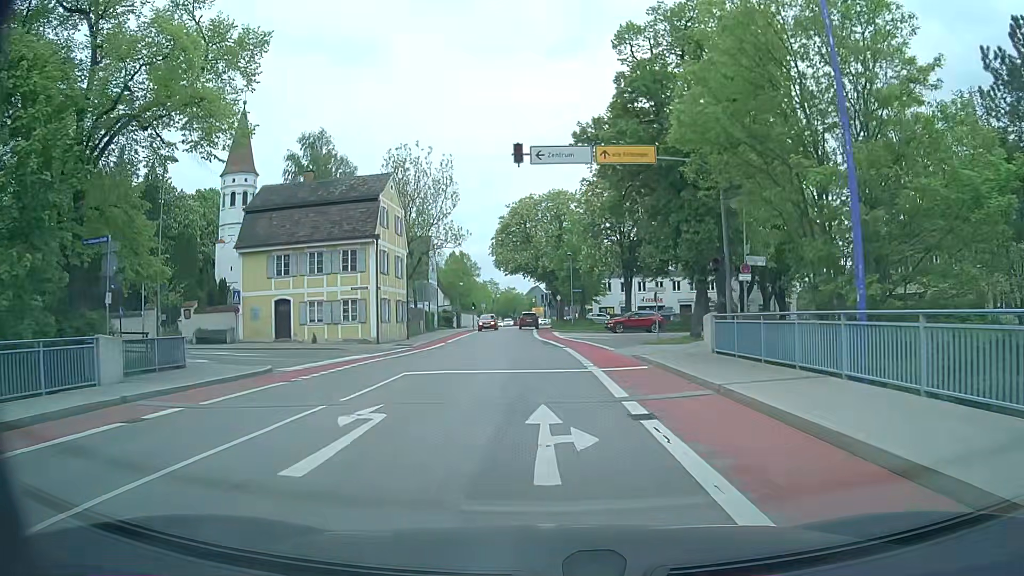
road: residential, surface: asphalt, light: Day
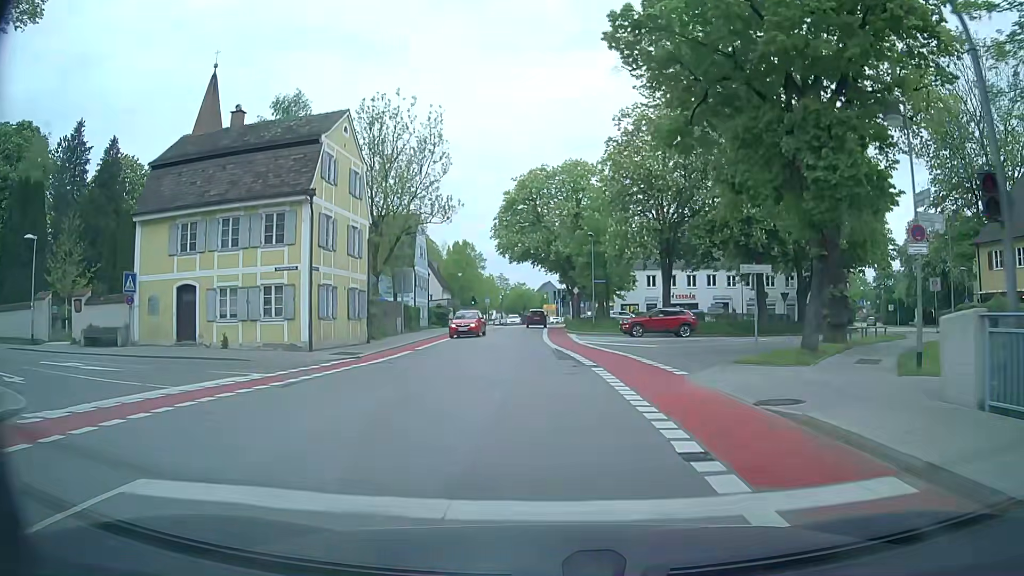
(-0.1, +12.5) m; -1°
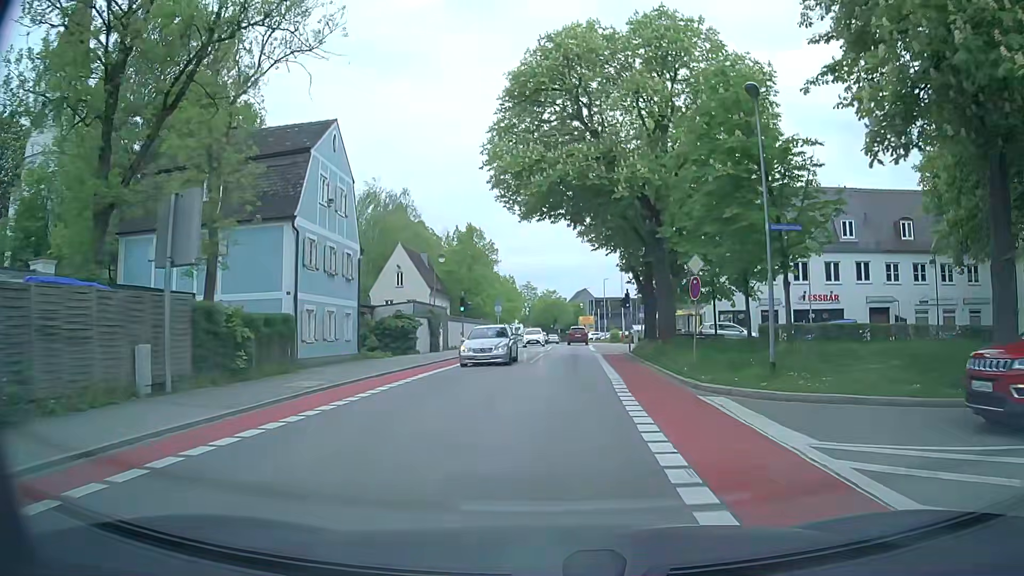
(-1.0, +30.8) m; -3°
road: tertiary
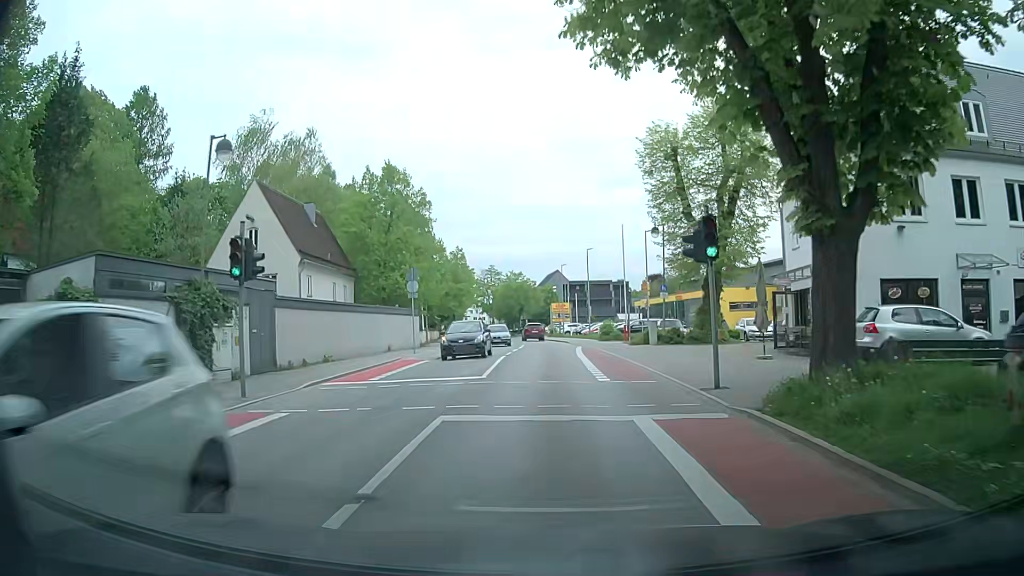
(+0.5, +25.5) m; +3°
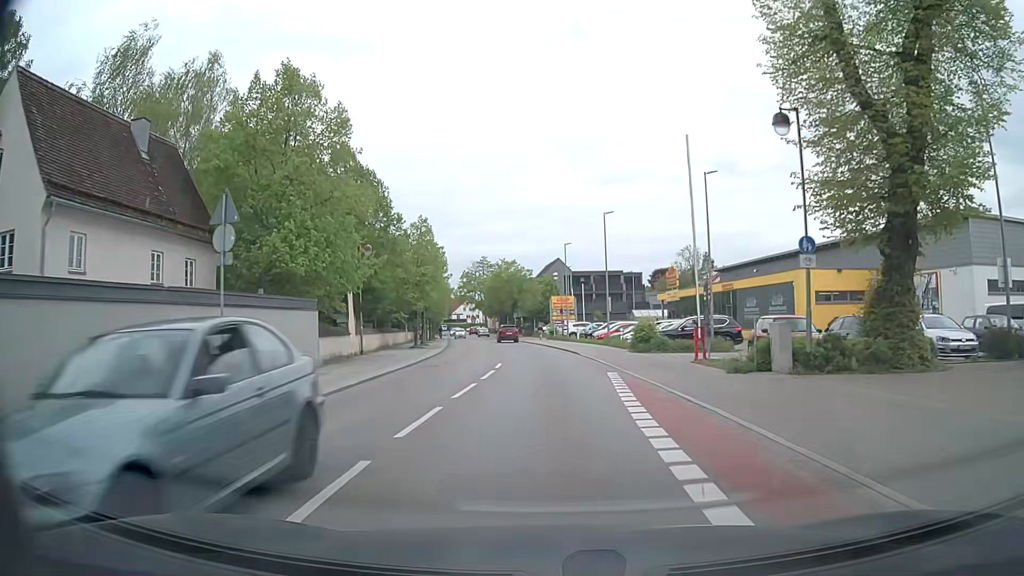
(0.0, +20.0) m; 0°
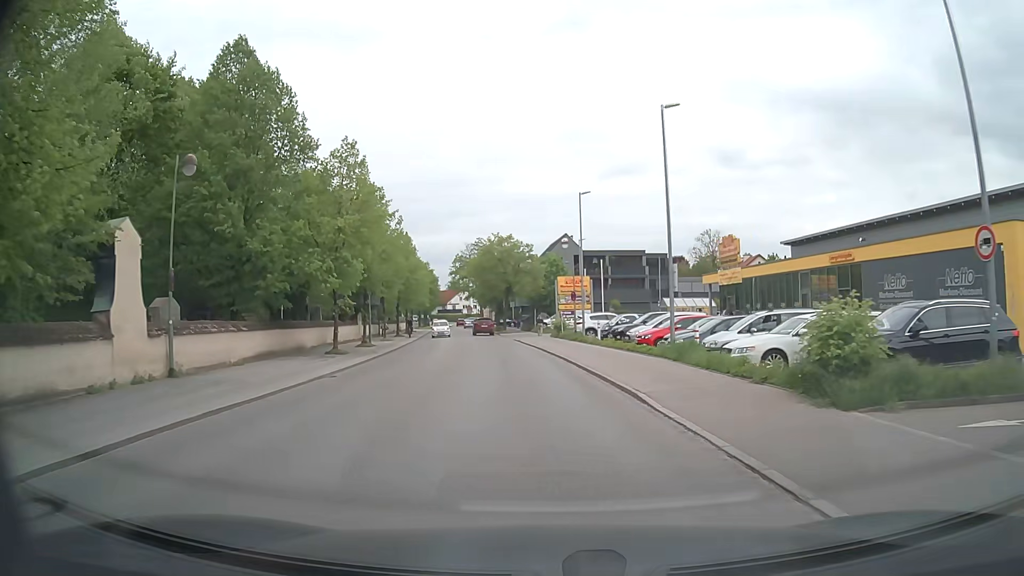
(-0.1, +20.3) m; 0°
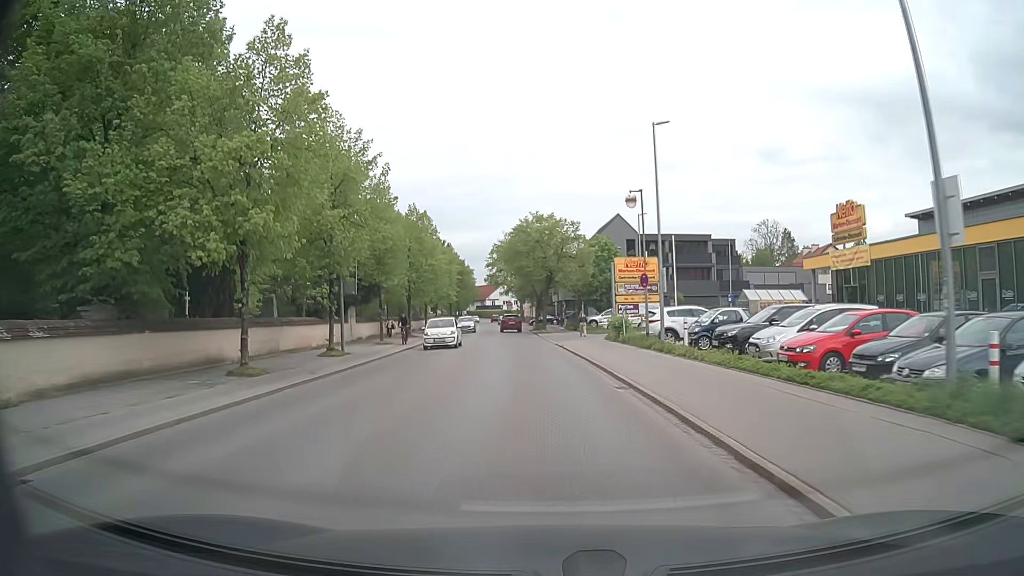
(-0.4, +13.6) m; -4°
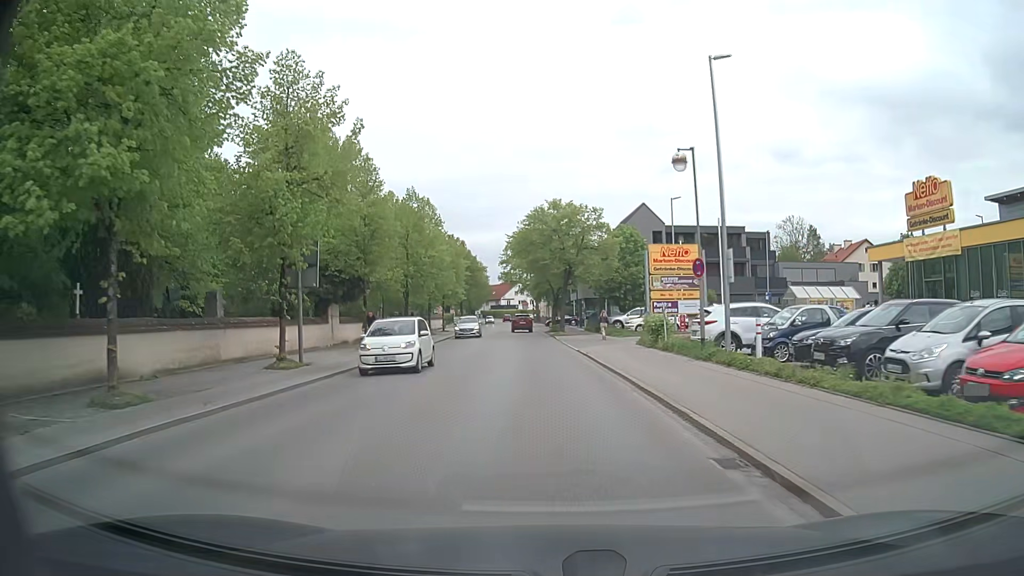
(-0.1, +6.8) m; -1°
(0, +10) (0, +20) (-1, +30) (-1, +40) (-2, +50) (-2, +60) (-3, +70) (-3, +80) (-4, +90) (-5, +100) m
